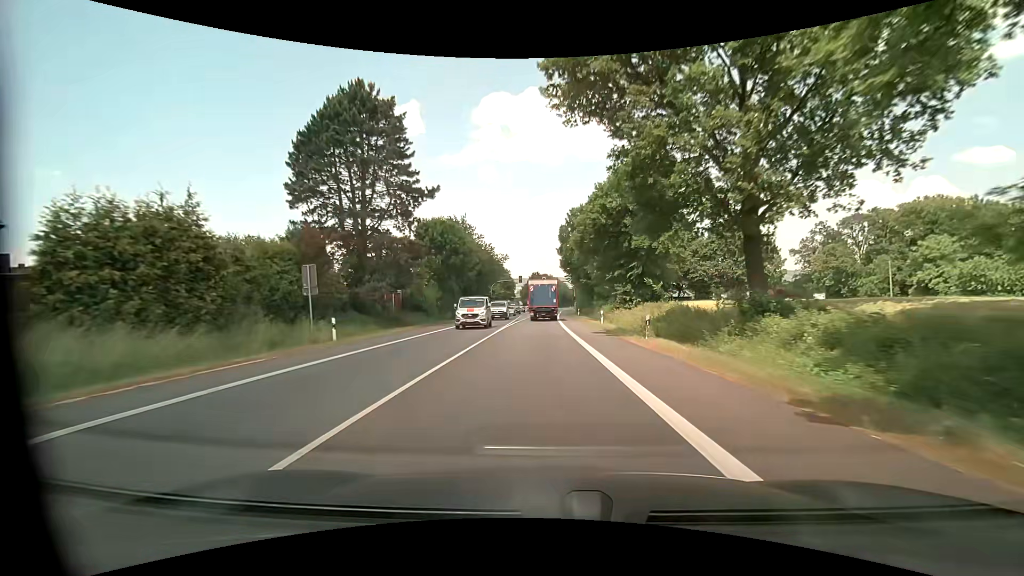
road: primary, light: Day
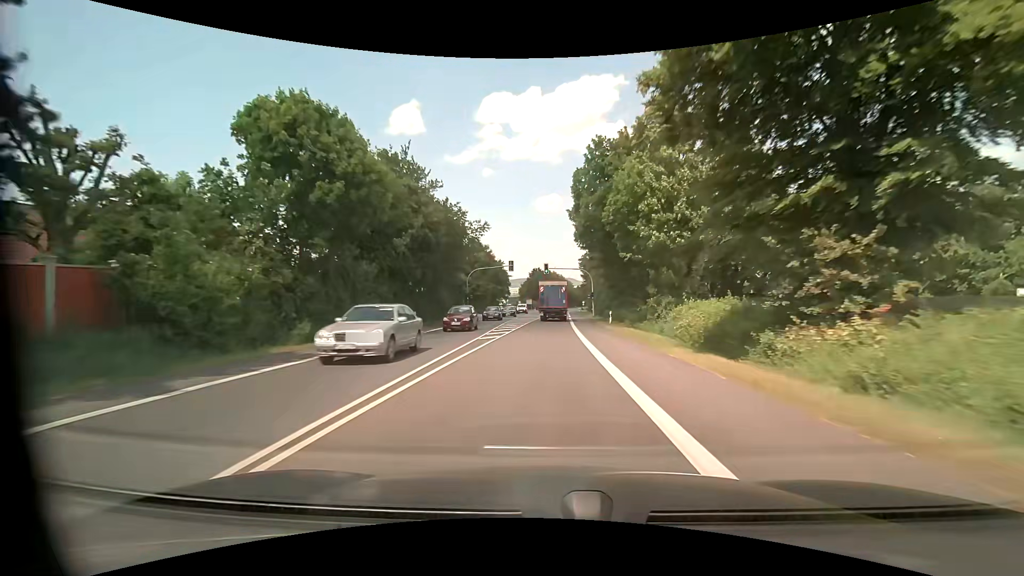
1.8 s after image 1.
(-0.2, +32.3) m; 0°
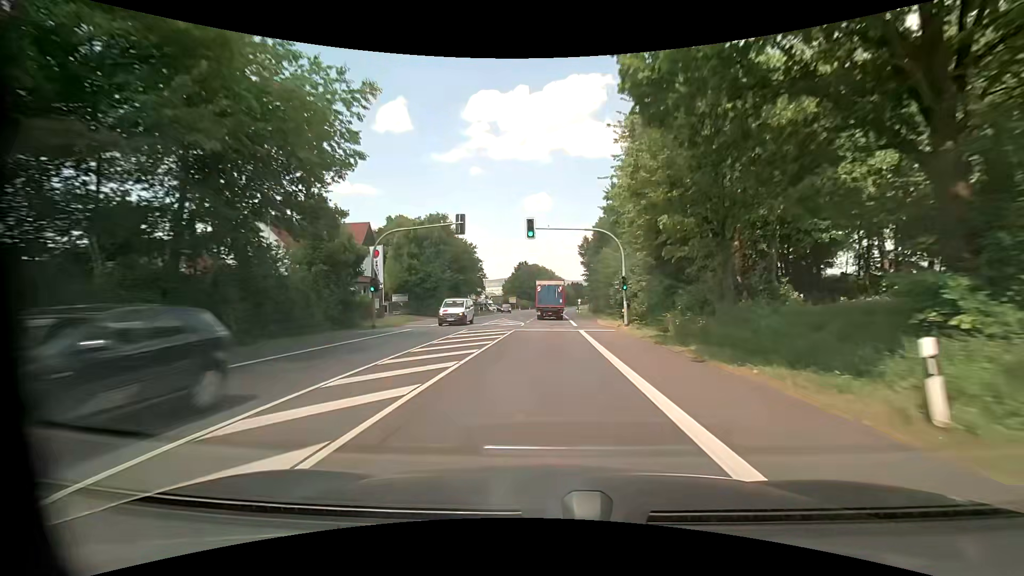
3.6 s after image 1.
(+0.2, +32.6) m; +1°
